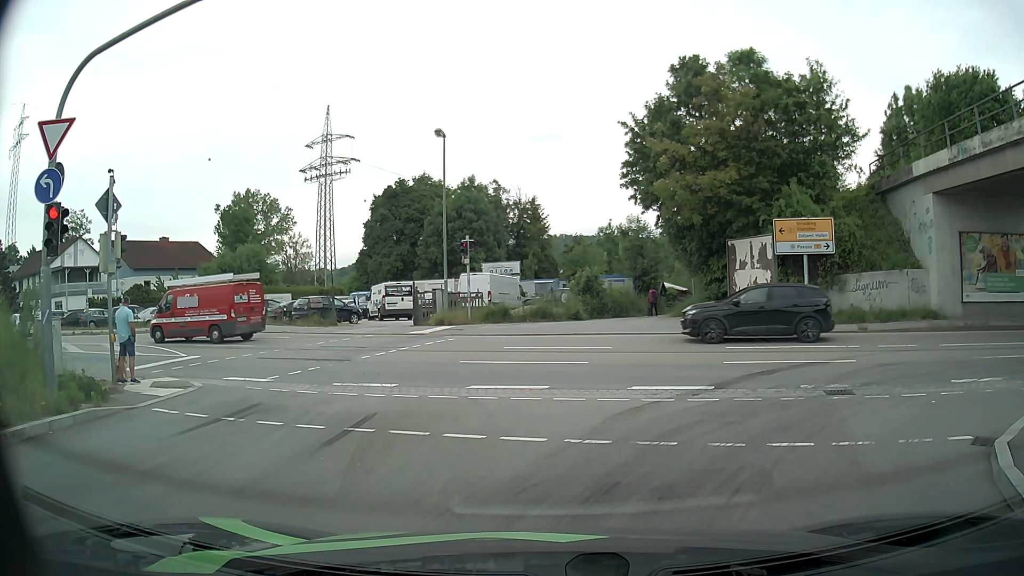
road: primary_link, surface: asphalt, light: Day
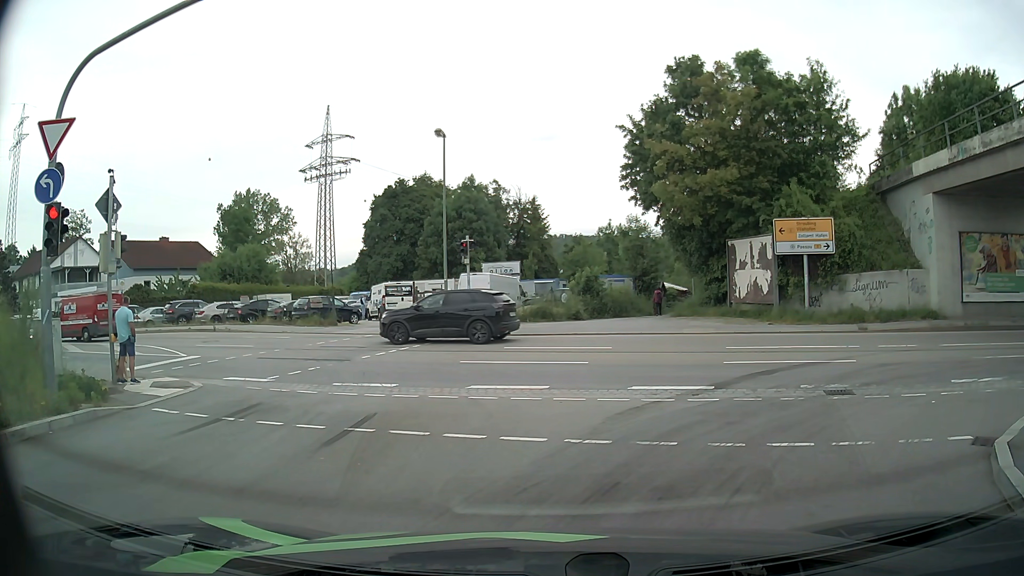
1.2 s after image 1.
(0.0, 0.0) m; 0°
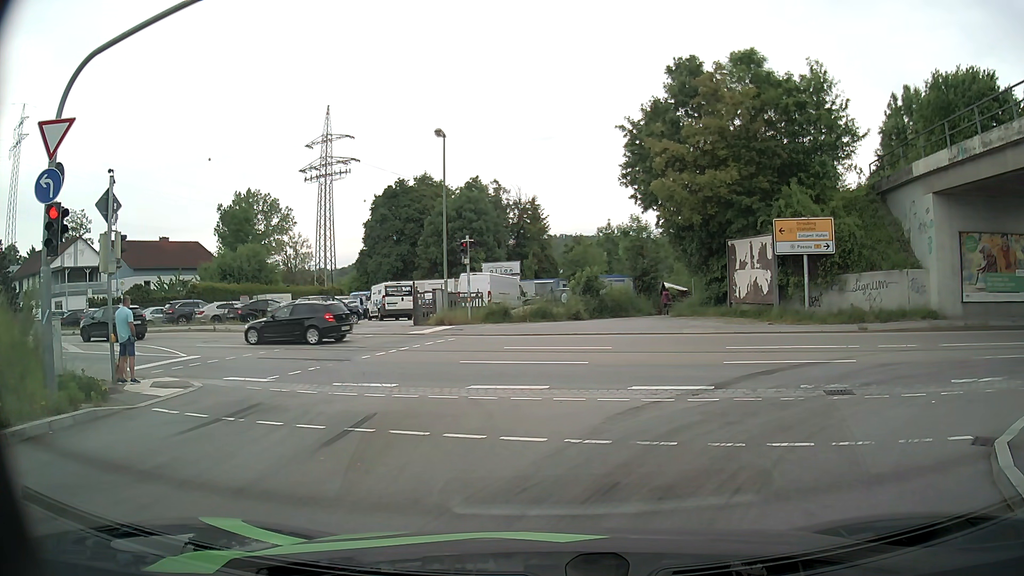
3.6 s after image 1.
(0.0, 0.0) m; 0°
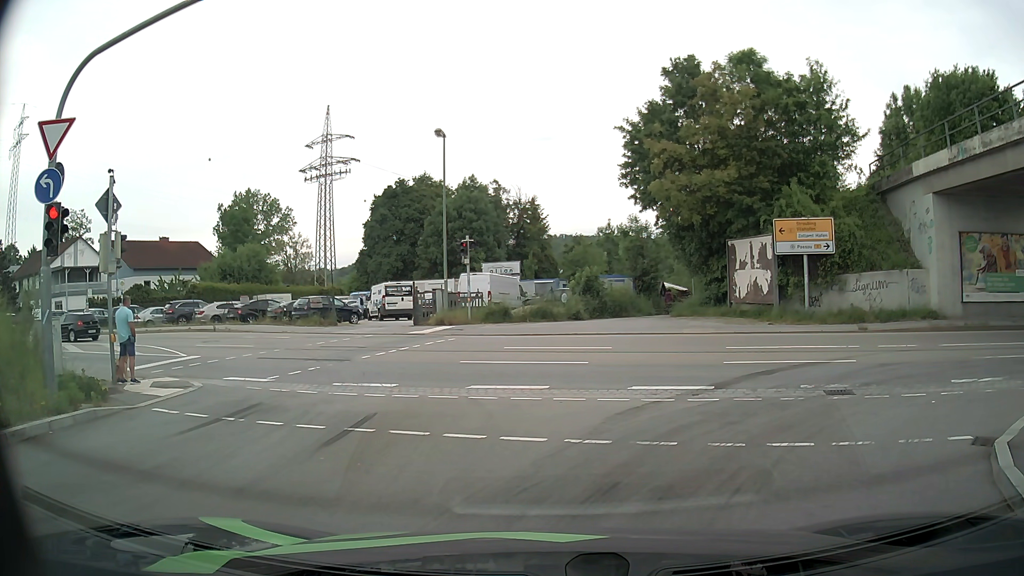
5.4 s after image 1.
(0.0, 0.0) m; 0°
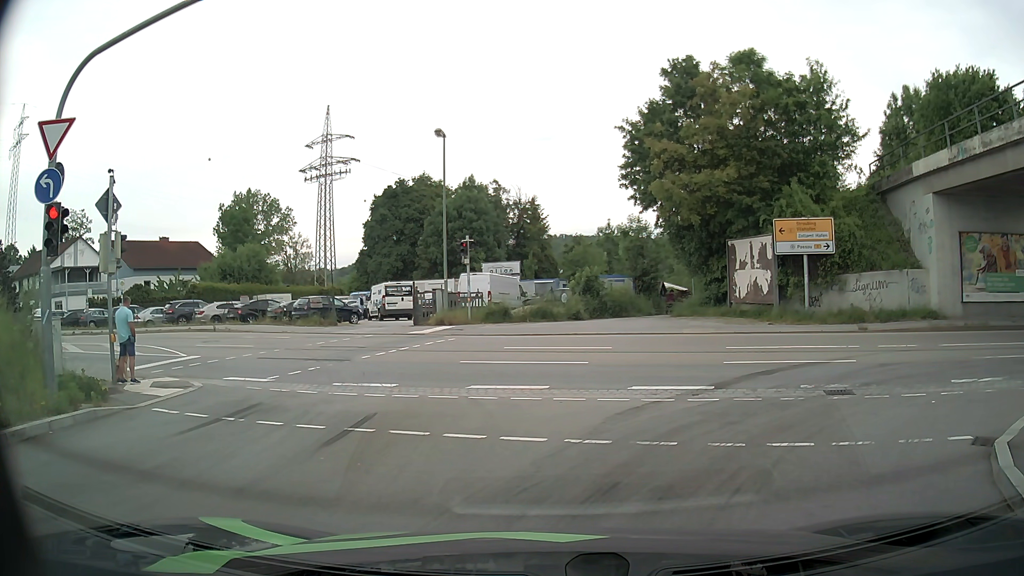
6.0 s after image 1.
(0.0, 0.0) m; 0°
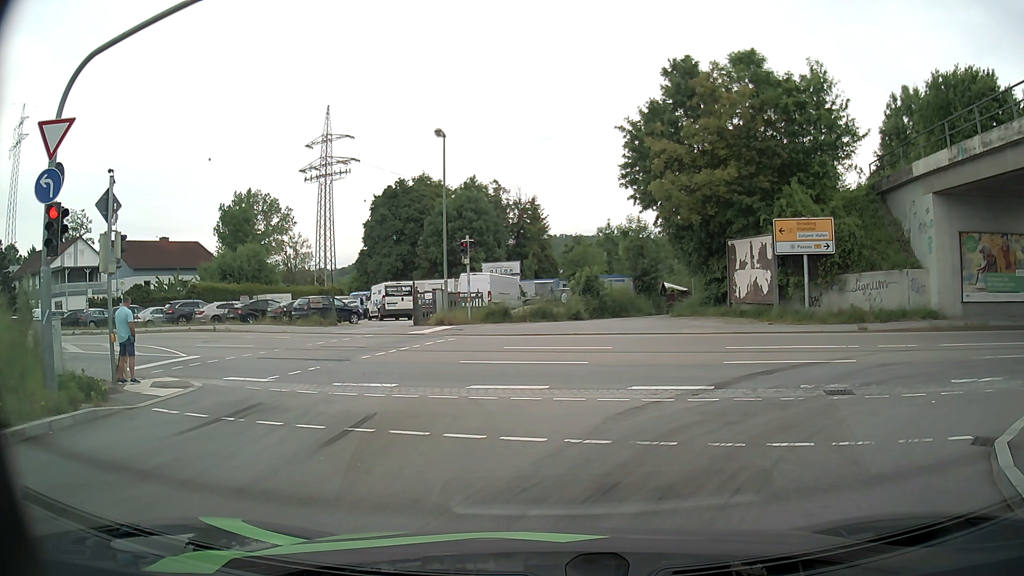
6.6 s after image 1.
(0.0, 0.0) m; 0°
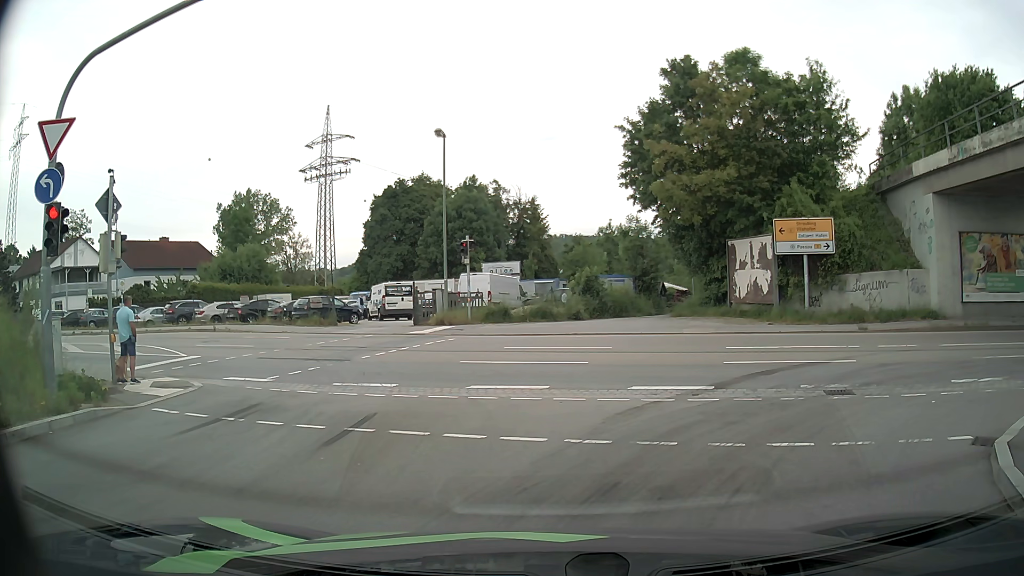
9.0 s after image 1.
(0.0, 0.0) m; 0°
